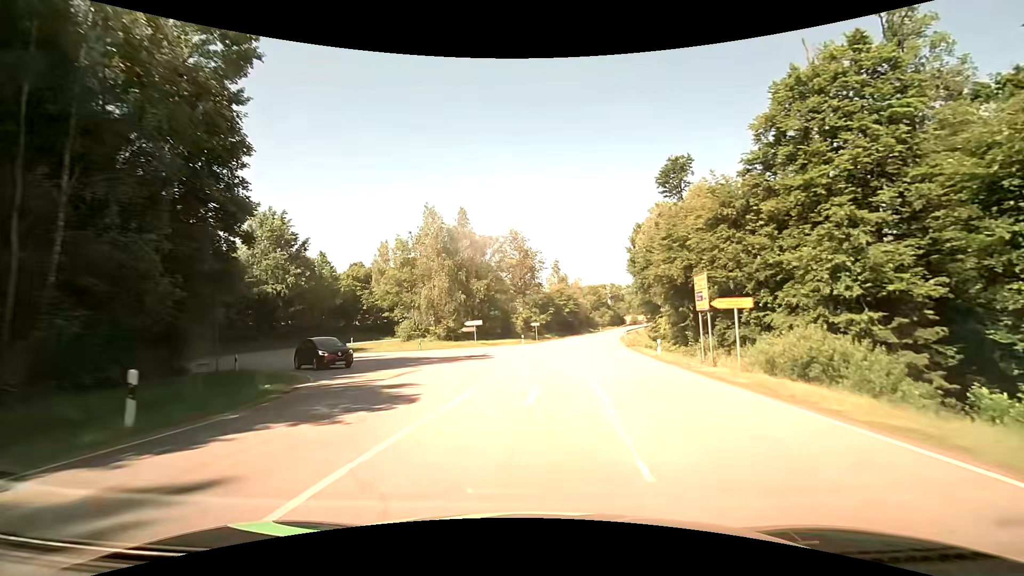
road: secondary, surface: asphalt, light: Day
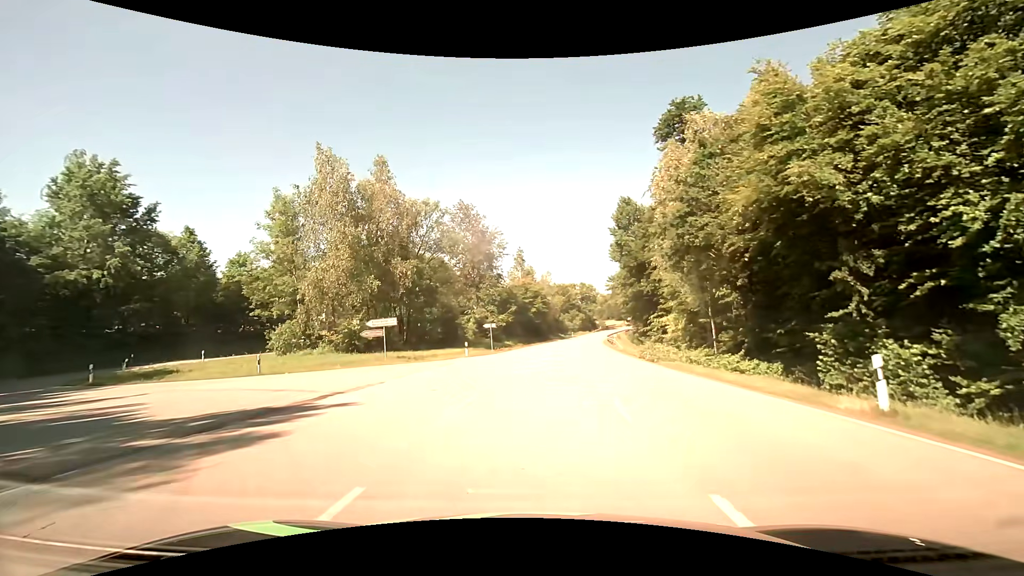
(+0.8, +21.1) m; +4°
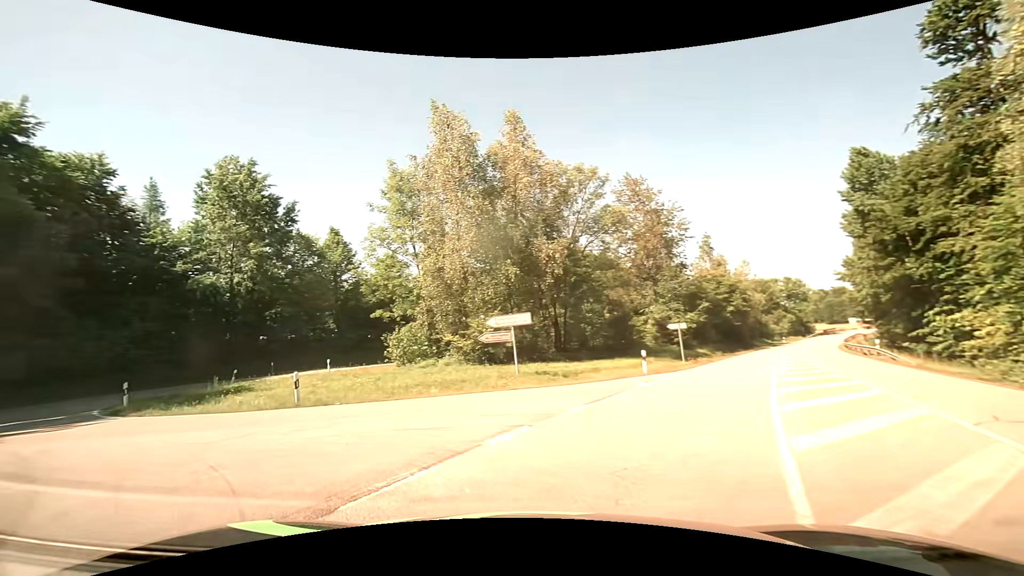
(-0.9, +12.6) m; -20°
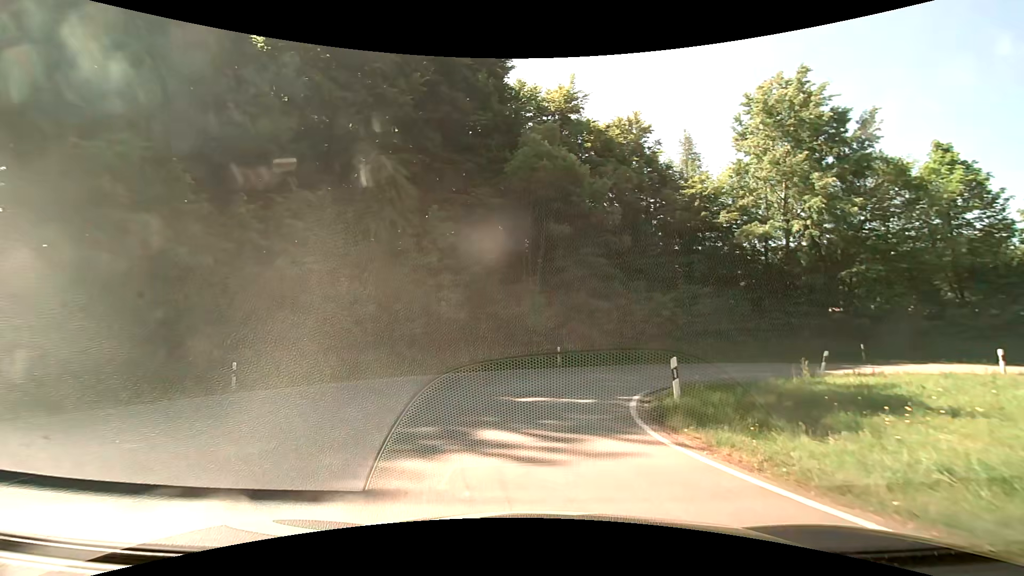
(-6.7, +10.9) m; -57°
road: tertiary
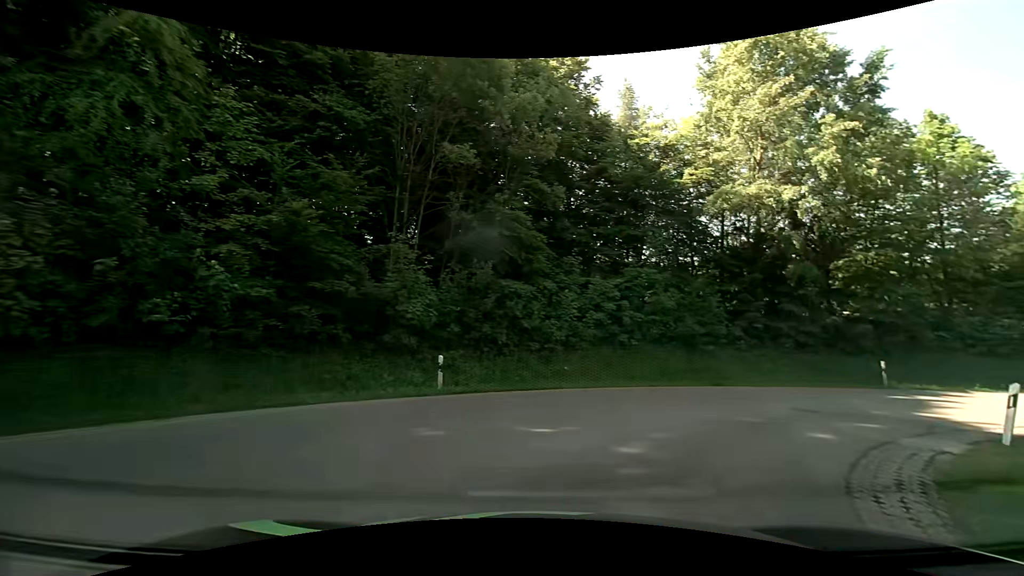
(+0.6, +12.3) m; +13°
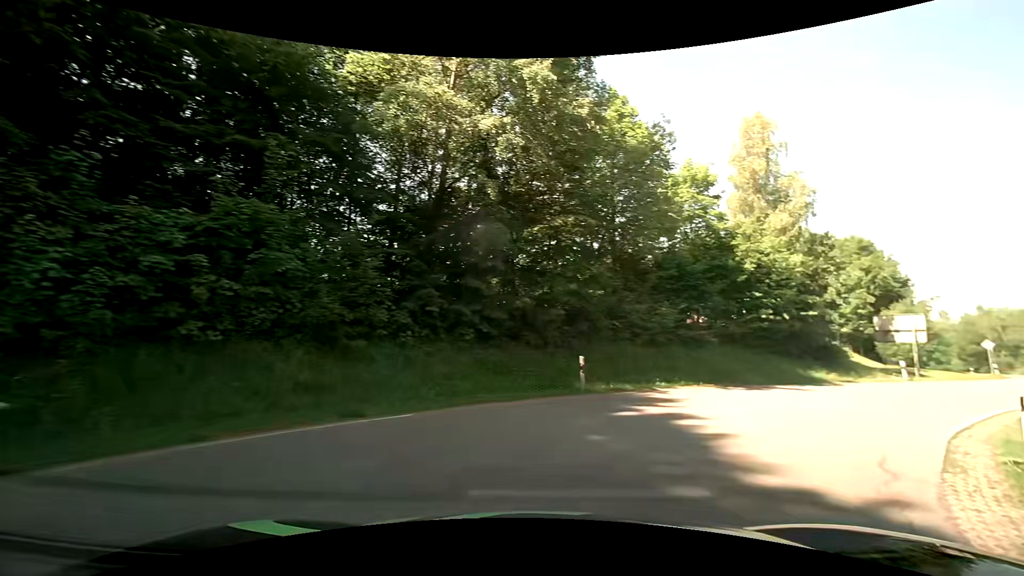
(+3.0, +9.5) m; +36°
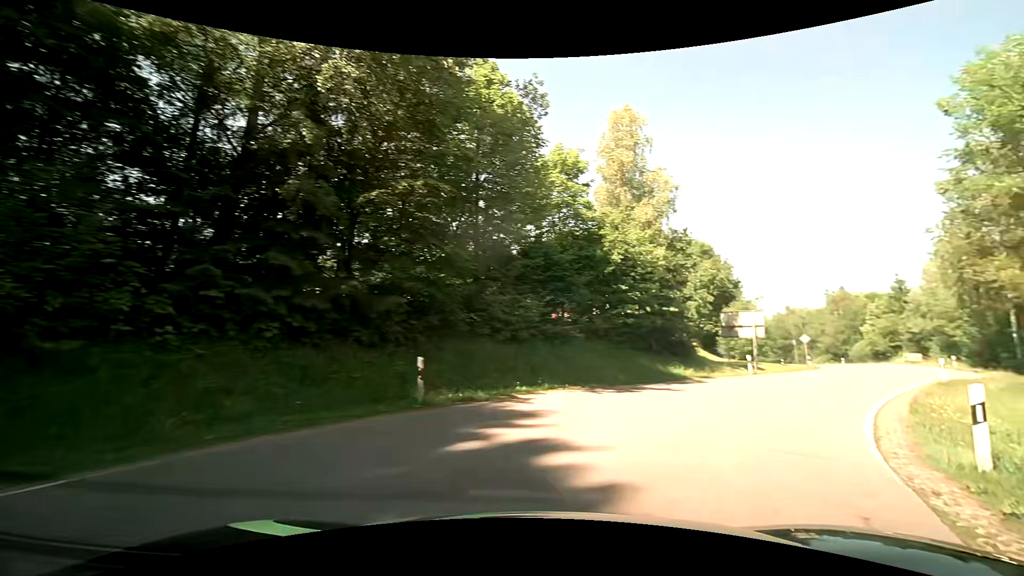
(+0.5, +3.7) m; +15°
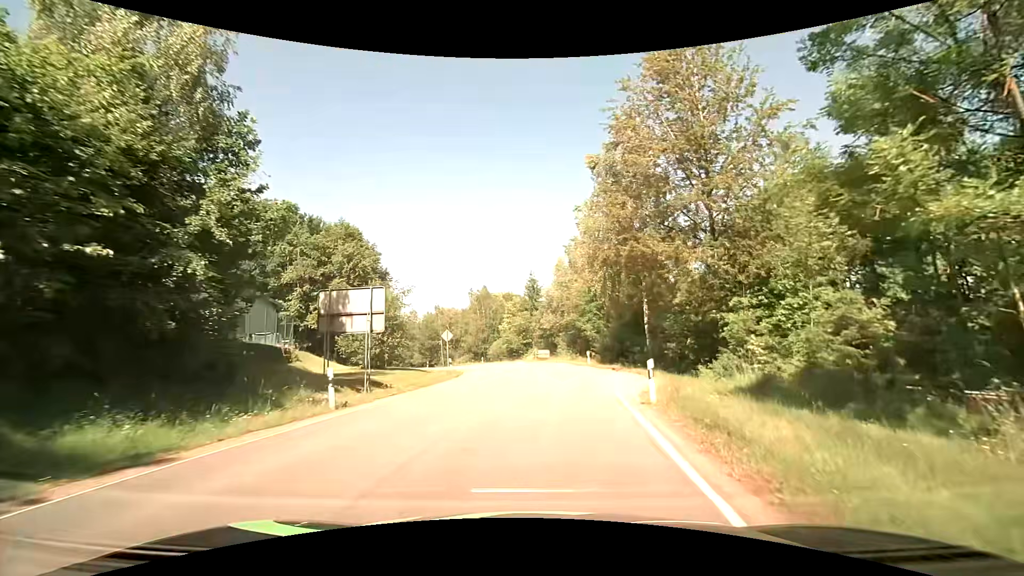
(+6.9, +15.3) m; +36°
(0, +10) (+1, +20) (+1, +30) (+1, +40) (-1, +50) (-3, +59) (-7, +69) (-10, +78) (-15, +87) (-20, +96) m
